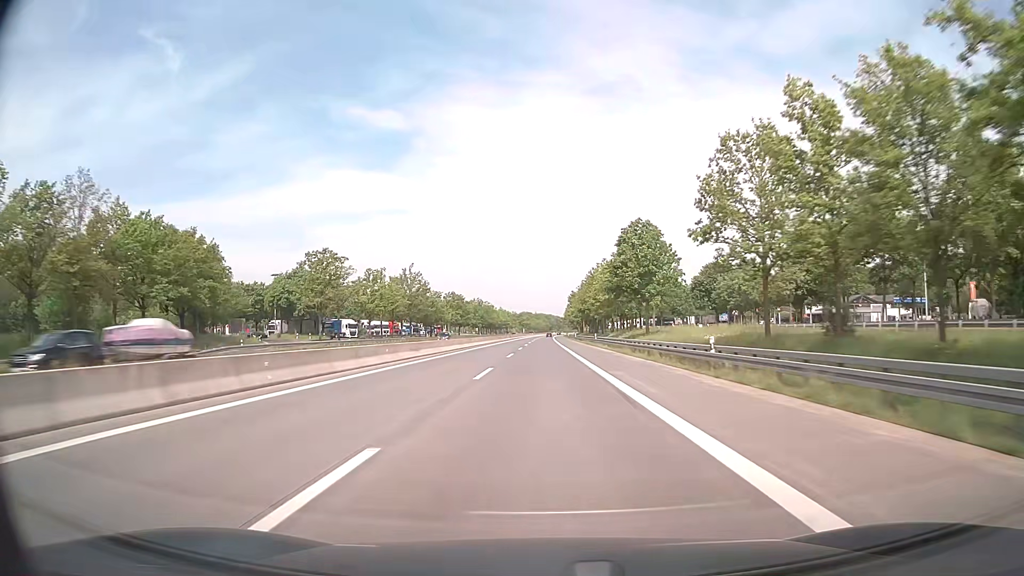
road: motorway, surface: asphalt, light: Day
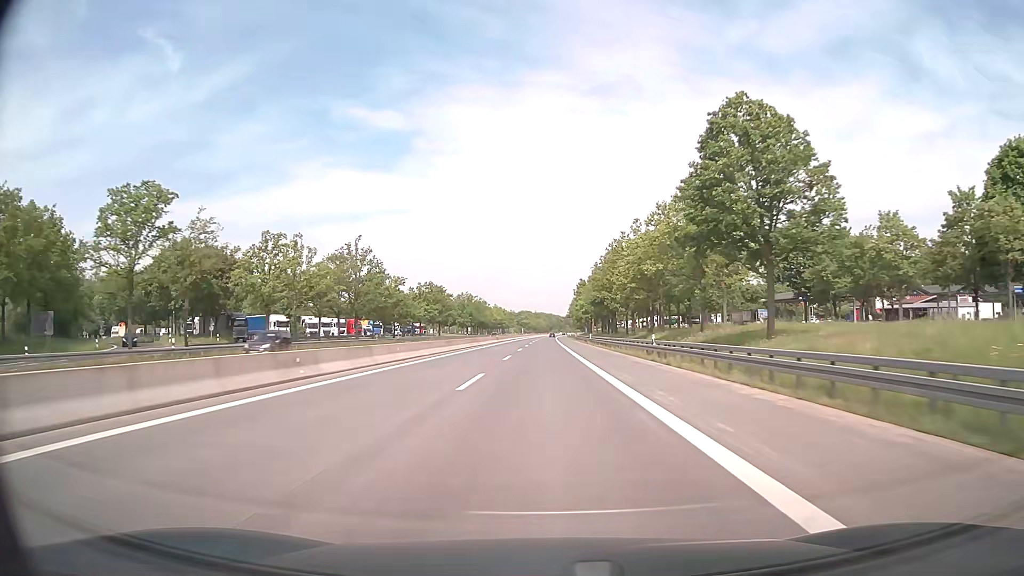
(0.0, +39.7) m; 0°
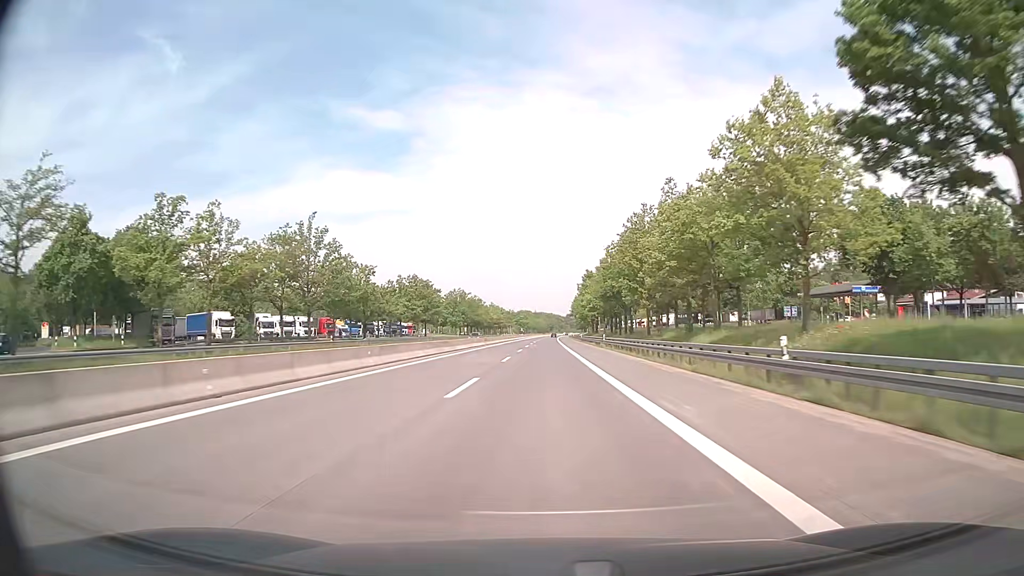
(0.0, +19.8) m; 0°
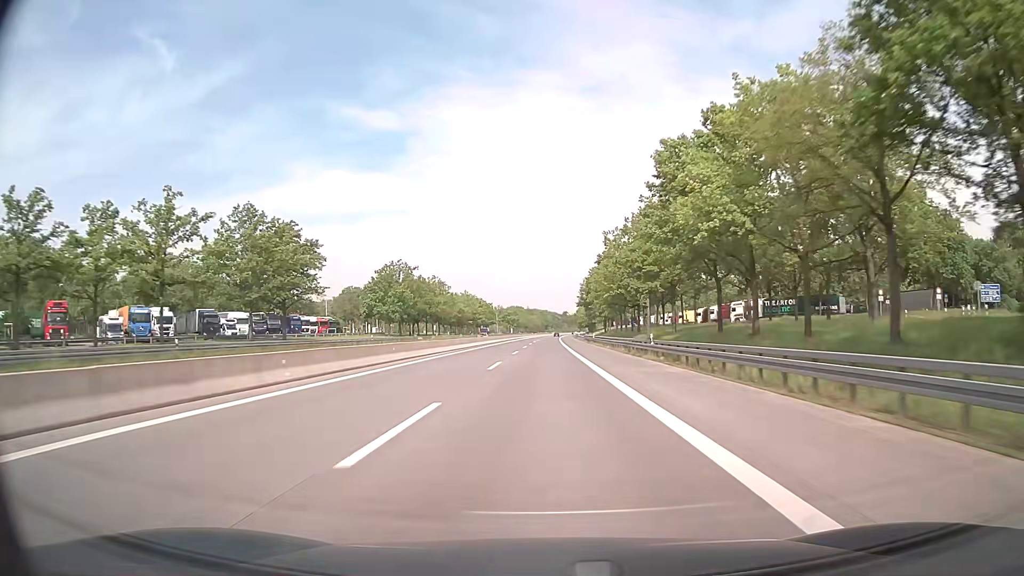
(+0.2, +79.3) m; 0°
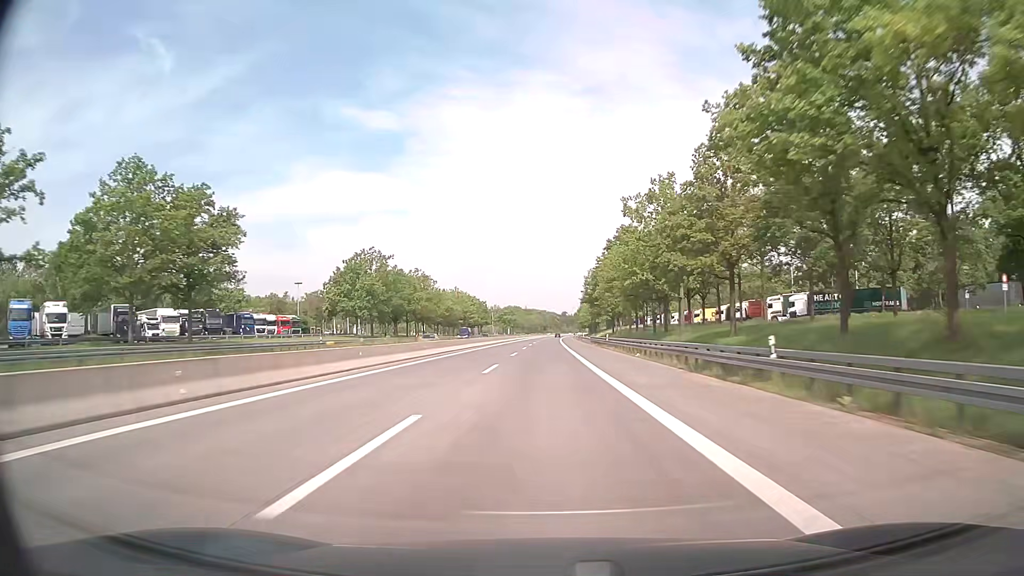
(0.0, +19.8) m; 0°
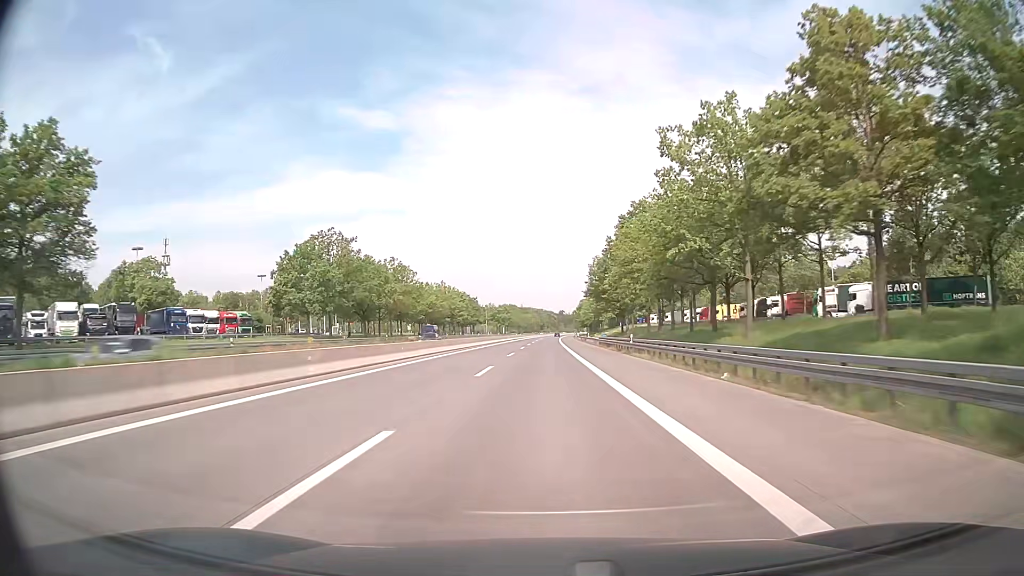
(0.0, +19.8) m; 0°
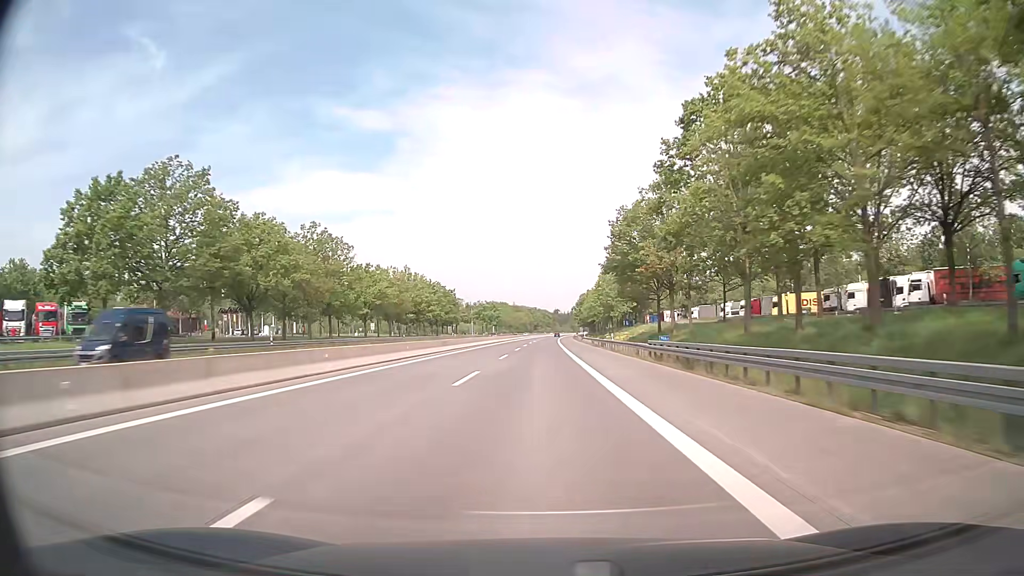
(+0.2, +39.7) m; +1°
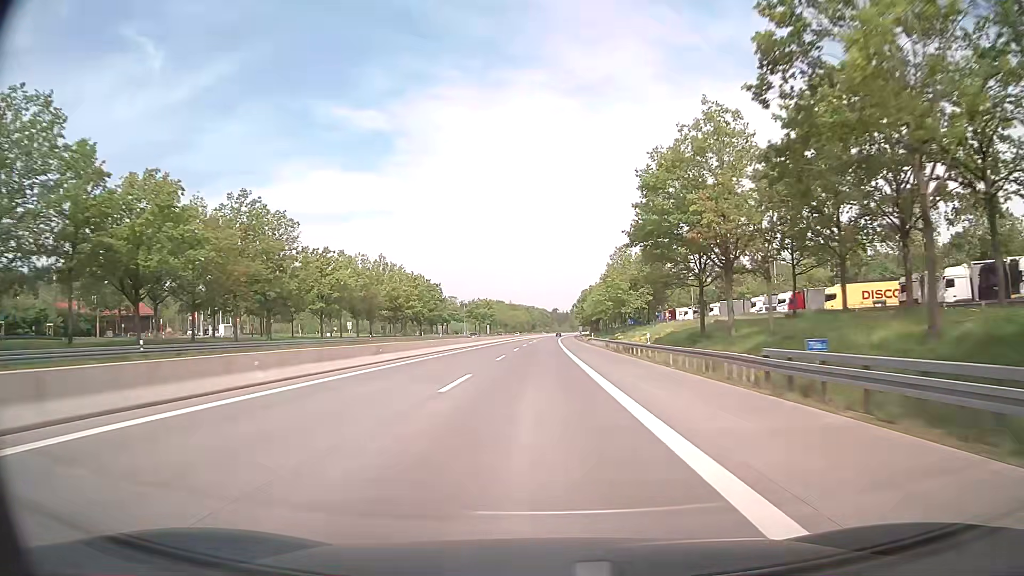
(0.0, +19.8) m; 0°
(0, +10) (0, +20) (0, +30) (0, +40) (0, +50) (0, +60) (0, +70) (+1, +80) (+1, +90) (+1, +100) m
